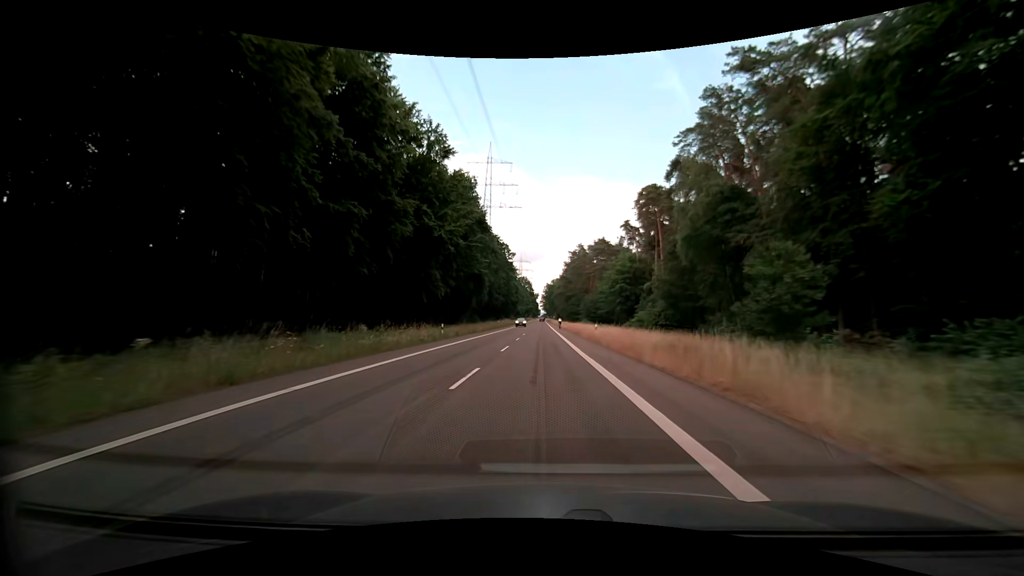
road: secondary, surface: asphalt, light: Day
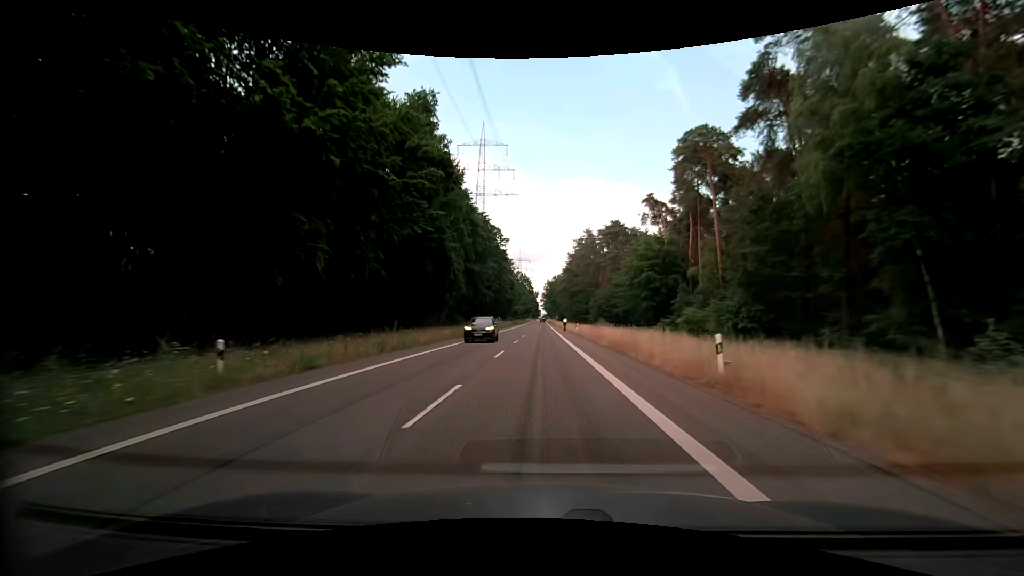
(0.0, +26.9) m; 0°
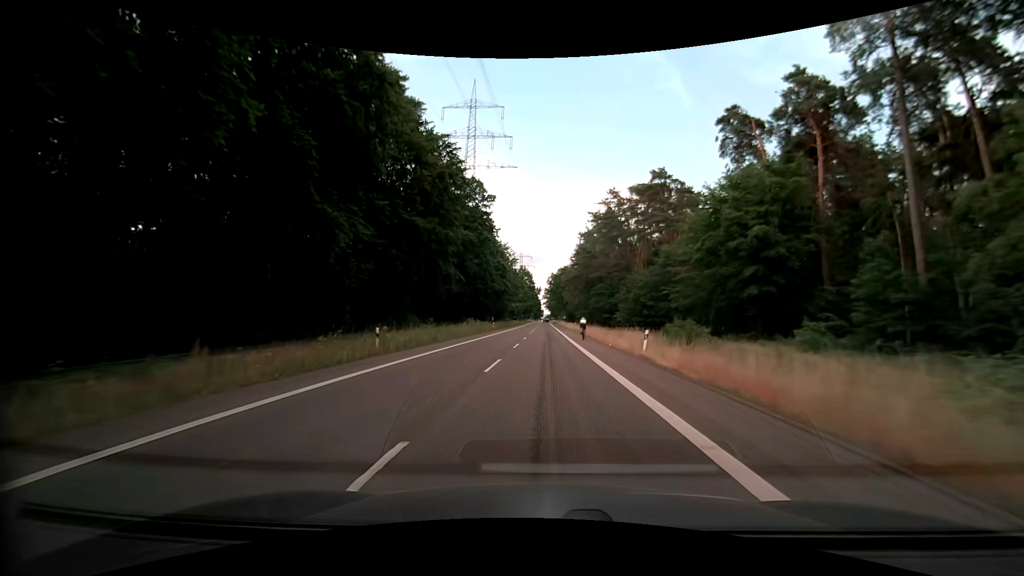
(-0.2, +40.2) m; -1°
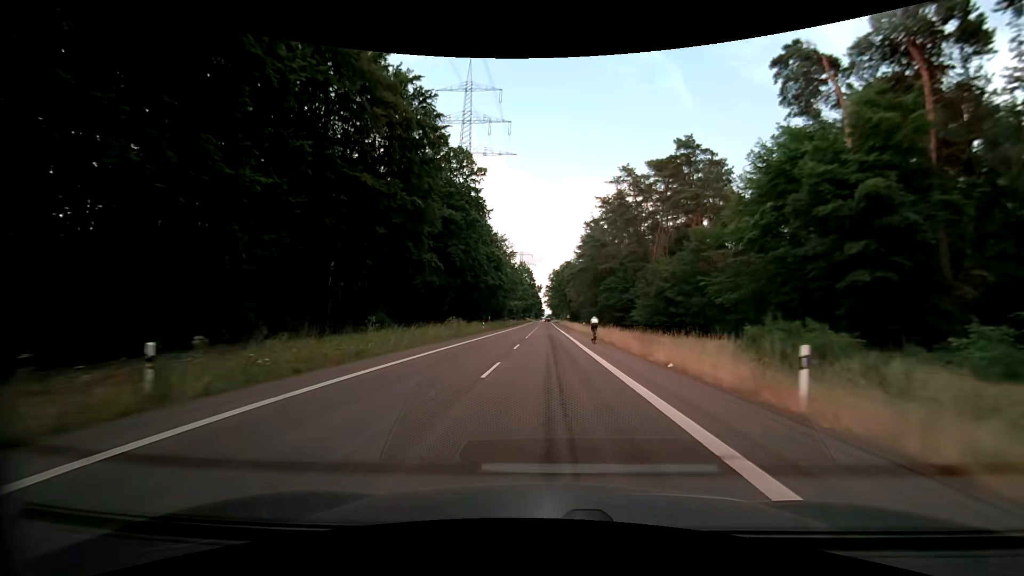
(0.0, +13.3) m; 0°
(0, +10) (0, +20) (0, +30) (0, +40) (0, +50) (0, +60) (0, +70) (0, +80) (0, +90) (0, +100) m
